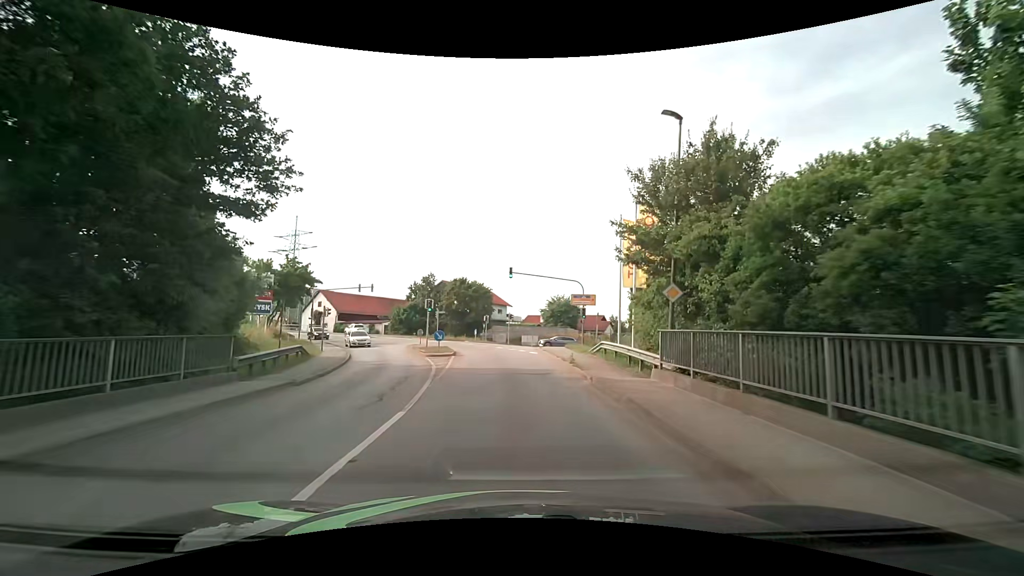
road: tertiary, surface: asphalt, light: Day
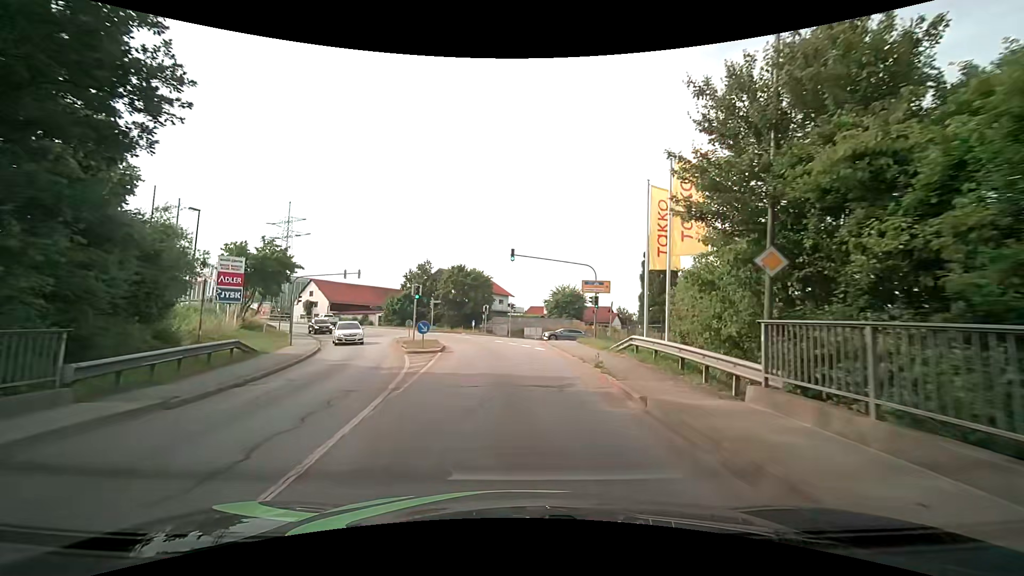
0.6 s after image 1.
(-0.1, +5.3) m; 0°
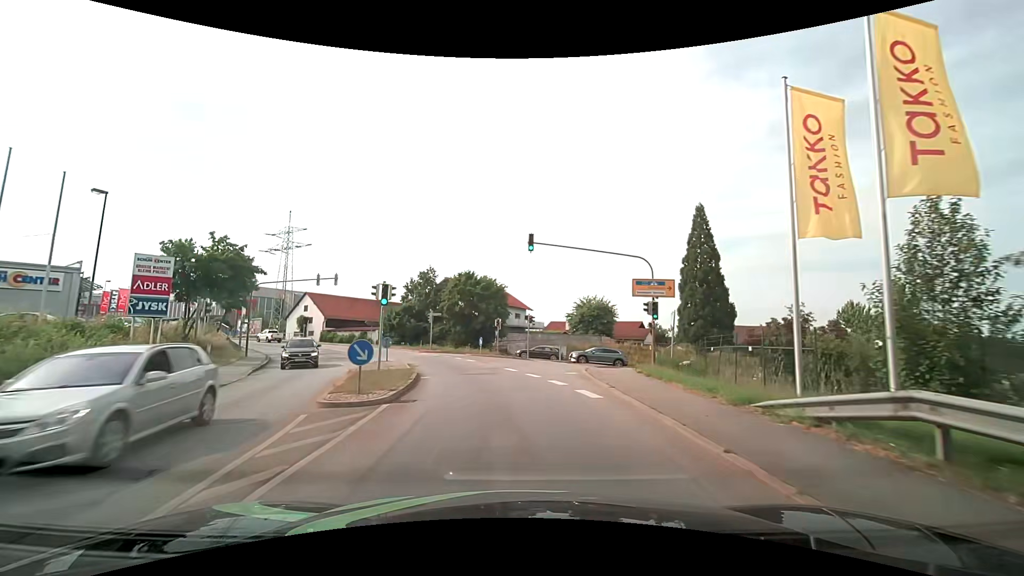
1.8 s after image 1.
(-0.2, +11.0) m; -2°
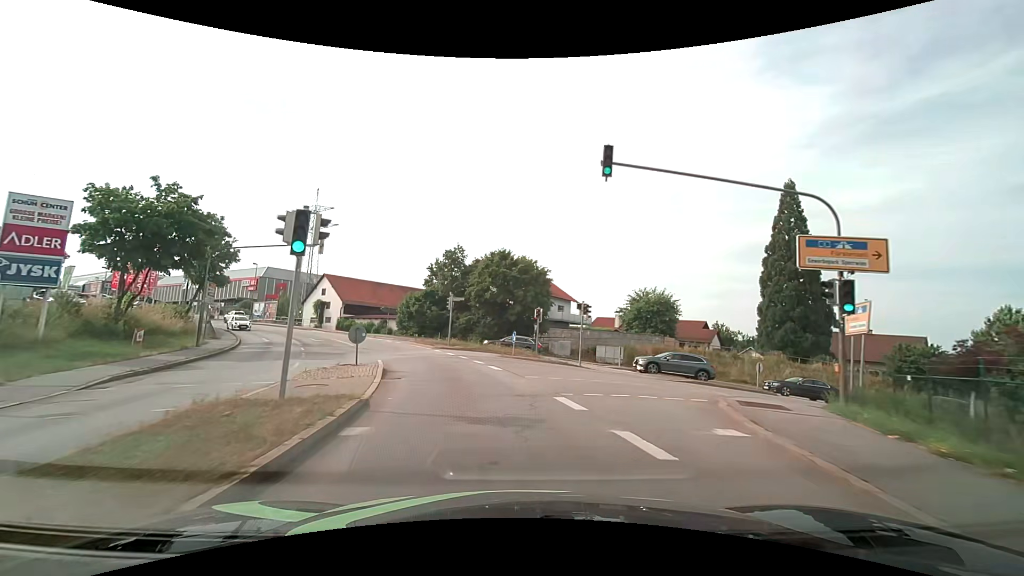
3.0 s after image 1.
(-0.4, +11.0) m; -4°
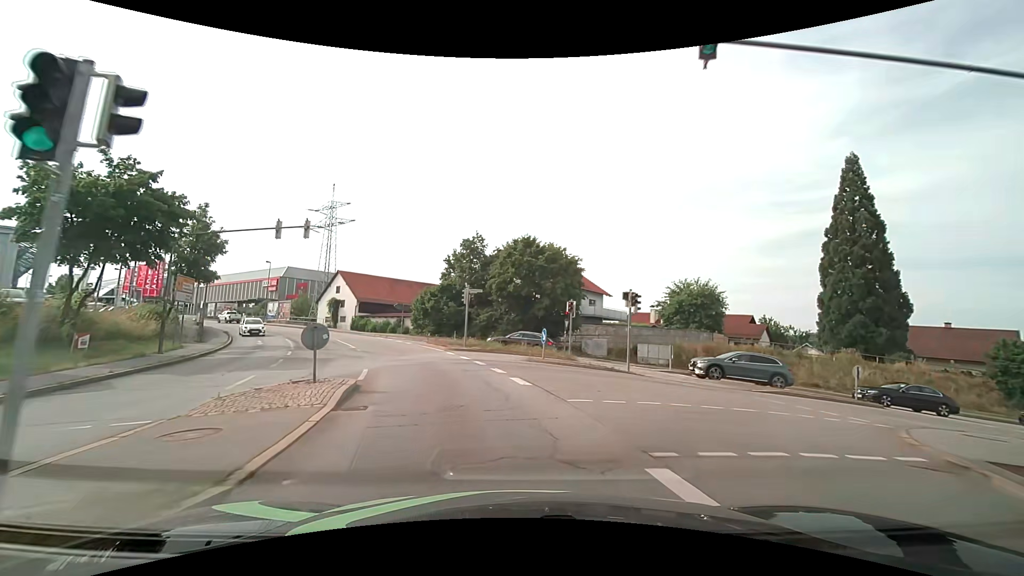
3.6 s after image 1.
(-0.1, +5.5) m; -3°
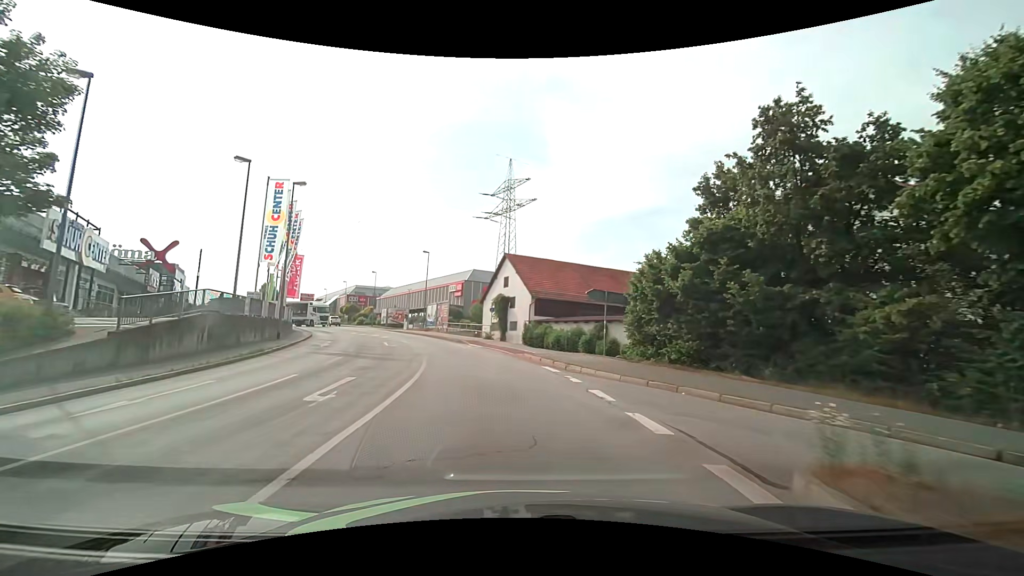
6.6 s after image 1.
(-5.8, +27.5) m; -23°
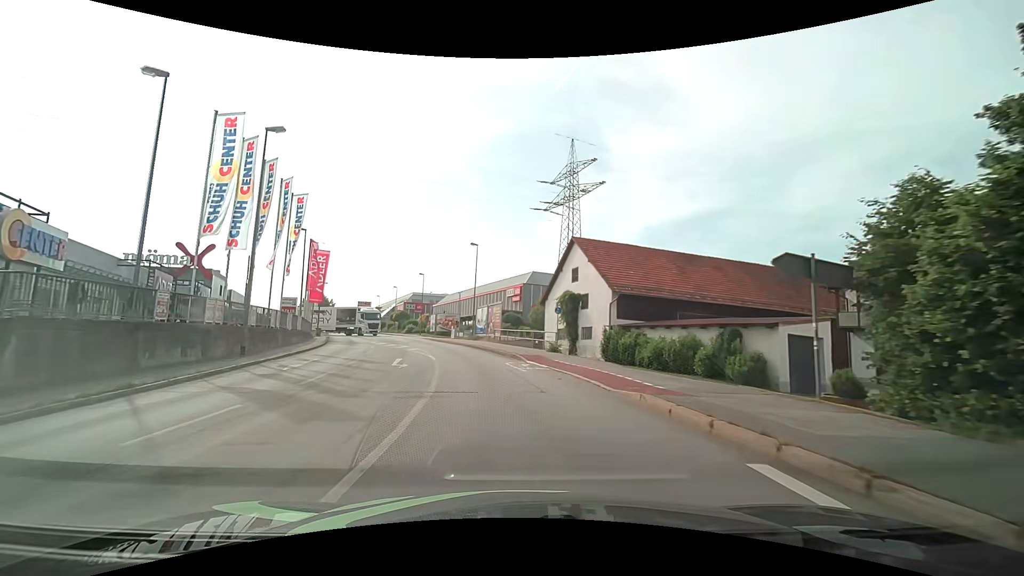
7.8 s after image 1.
(-0.6, +11.6) m; -6°
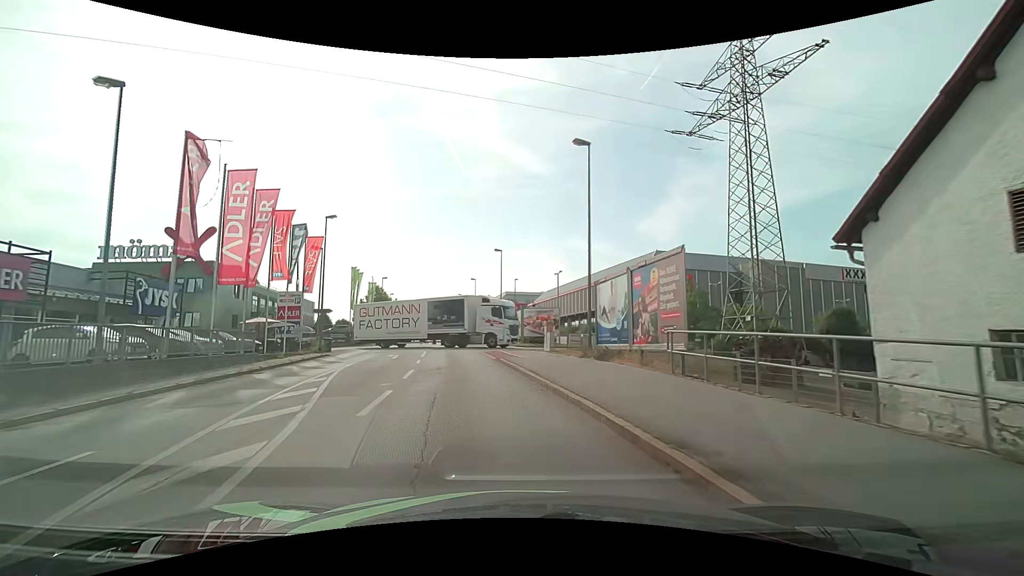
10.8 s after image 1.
(-3.1, +28.0) m; -12°
(-1, +10) (-2, +20) (-4, +30) (-6, +40) (-7, +49) (-9, +59) (-10, +69) (-12, +79) (-14, +89) (-16, +99) m
